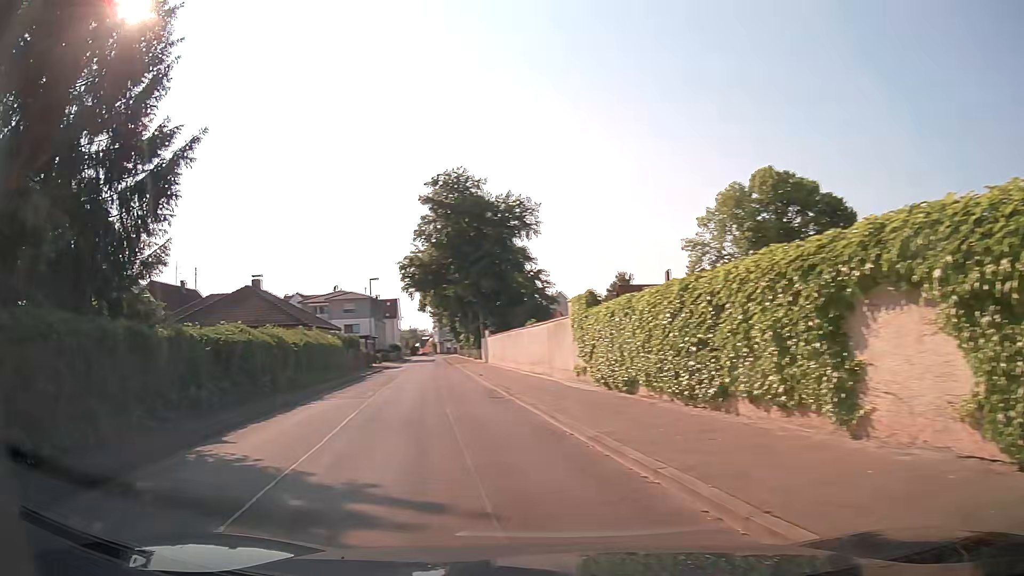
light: Day
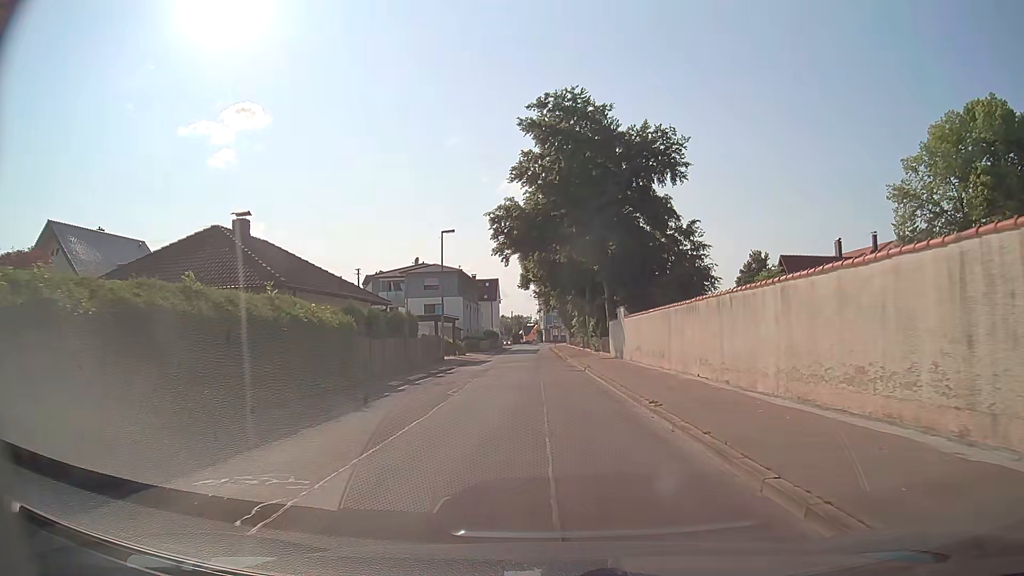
(-3.0, +20.2) m; -10°
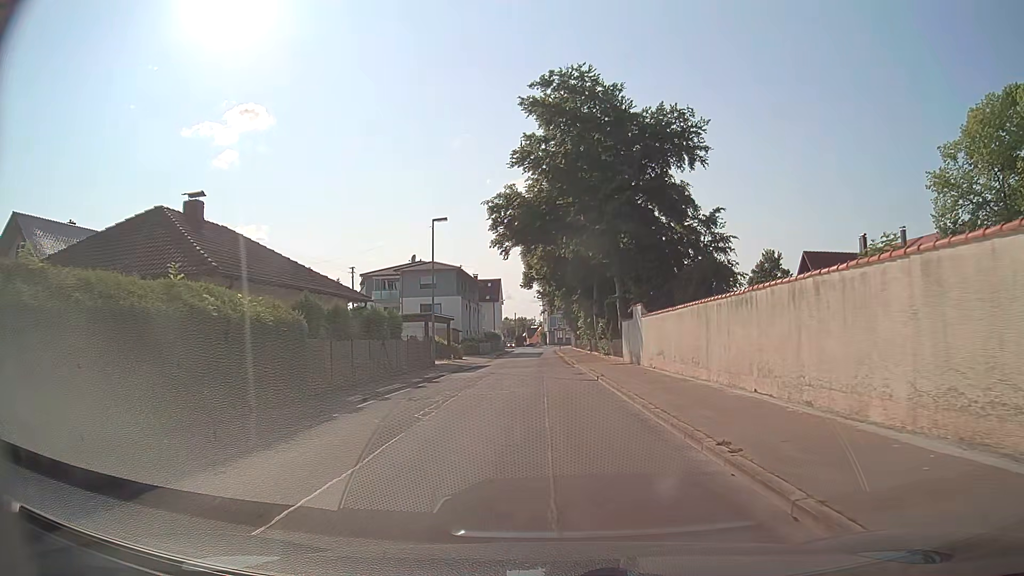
(0.0, +4.8) m; +1°
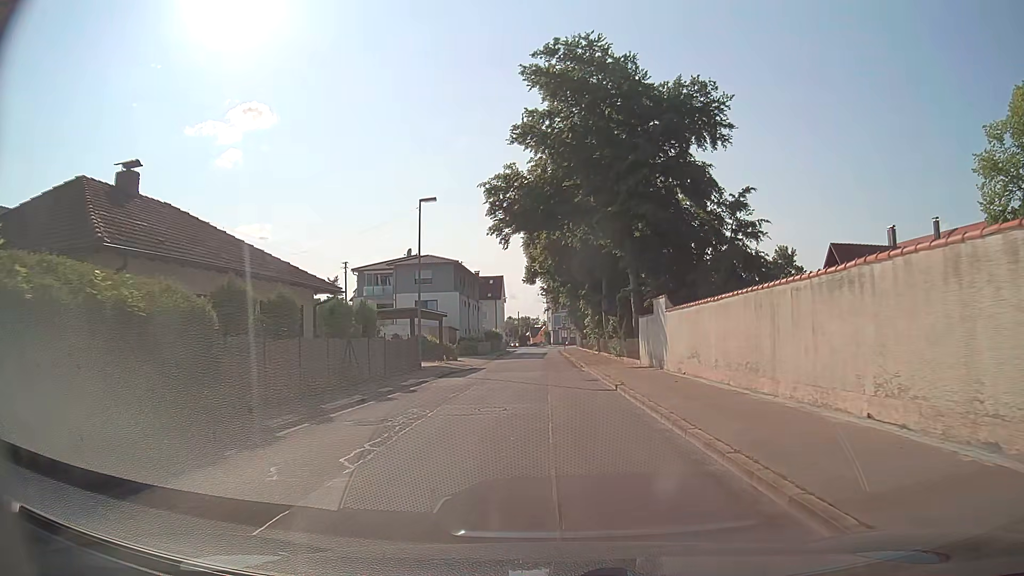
(-0.1, +5.0) m; -1°
